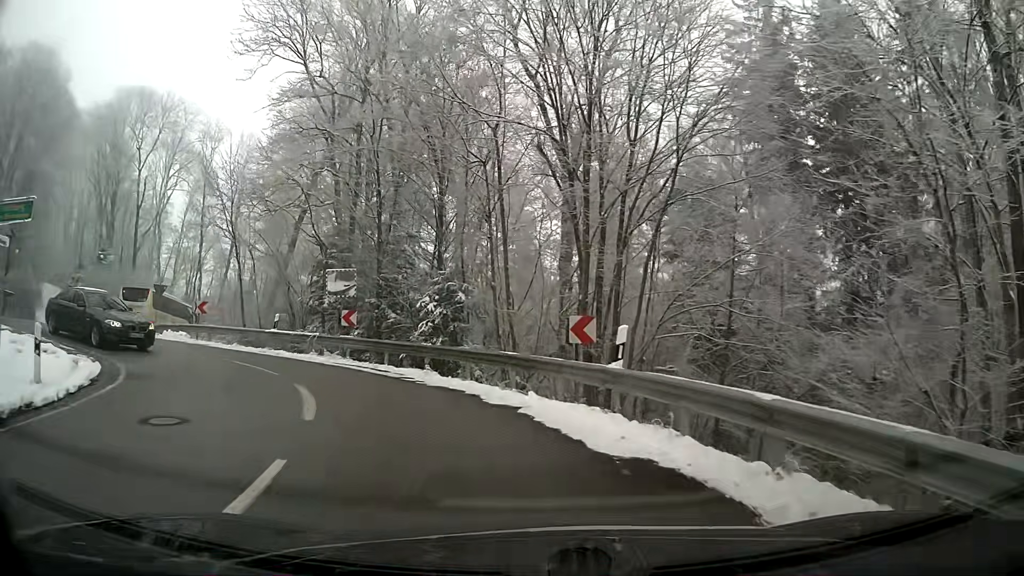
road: tertiary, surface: asphalt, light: Day
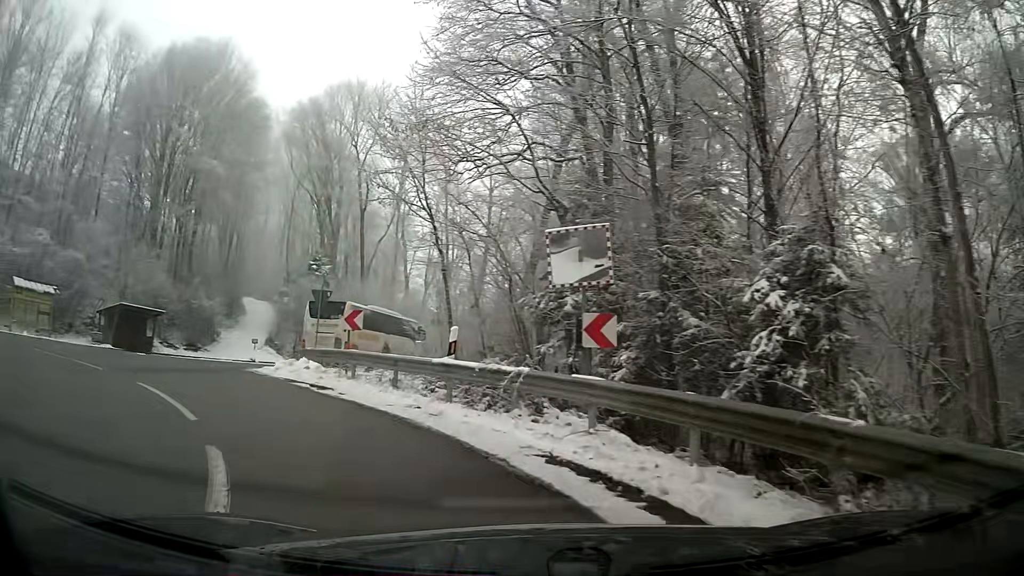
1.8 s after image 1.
(-2.3, +11.9) m; -27°
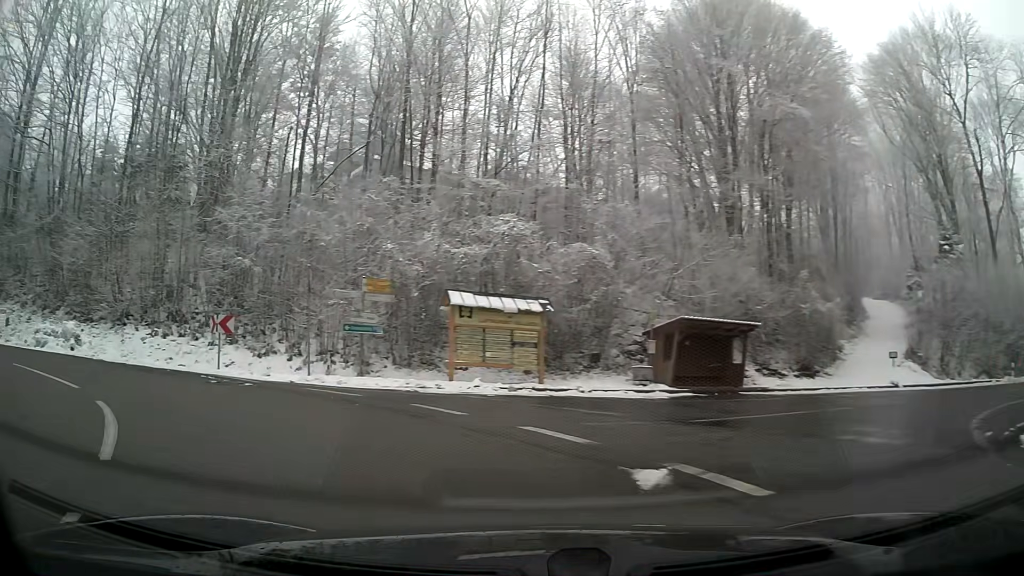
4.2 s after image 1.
(-6.4, +13.4) m; -54°
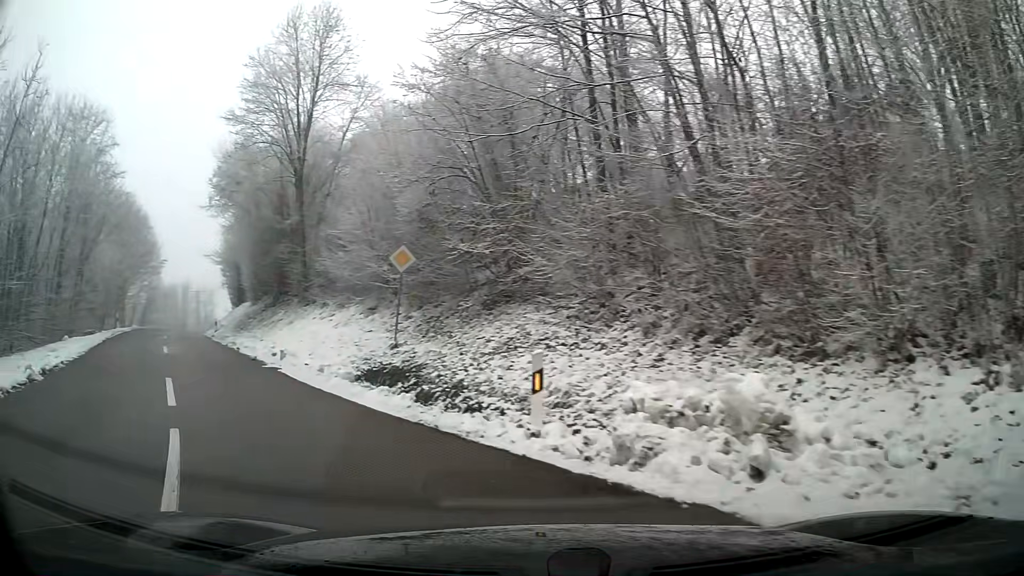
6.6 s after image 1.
(-7.8, +12.2) m; -63°
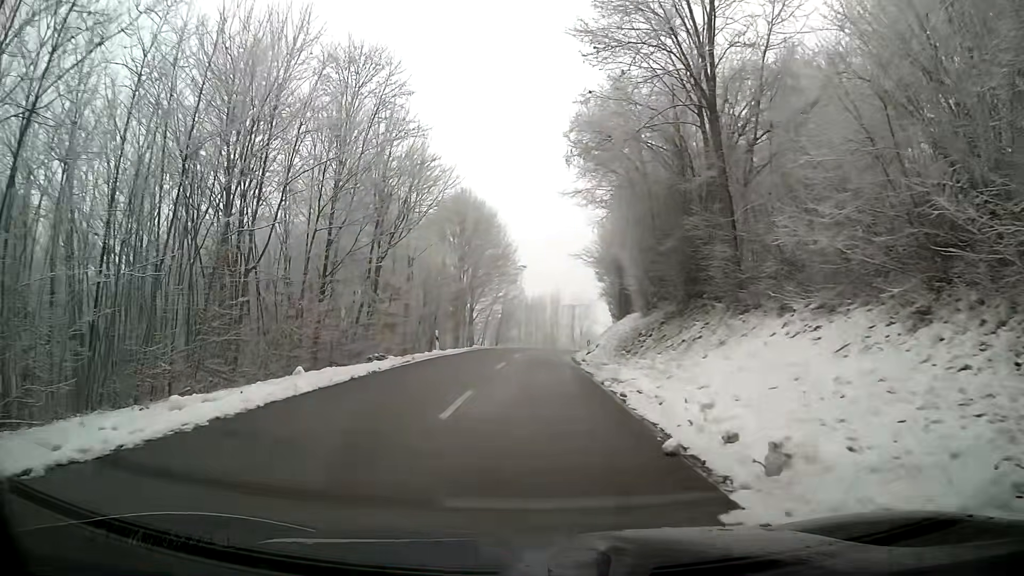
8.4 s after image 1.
(-3.9, +12.8) m; -25°
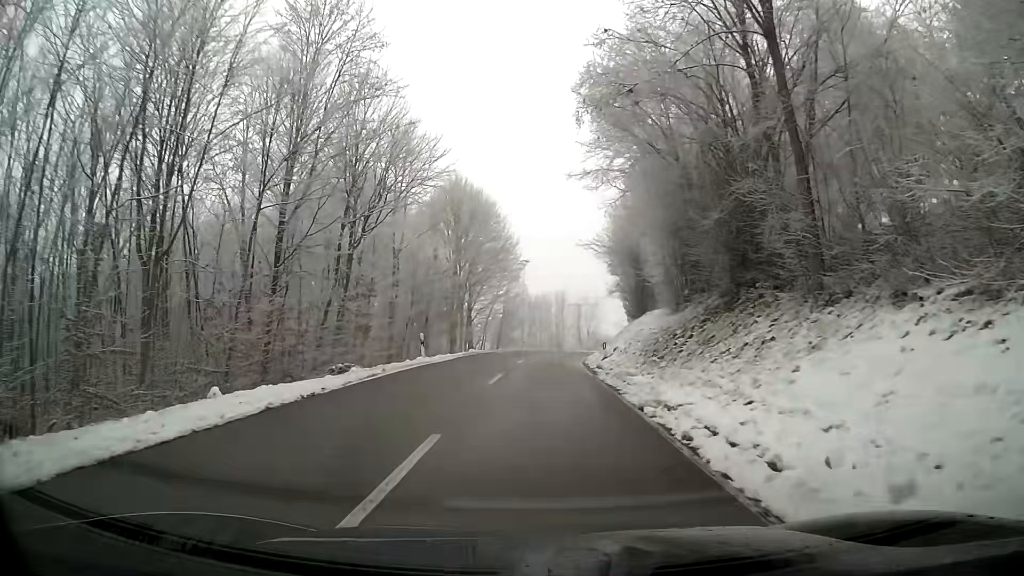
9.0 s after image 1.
(0.0, +5.5) m; 0°
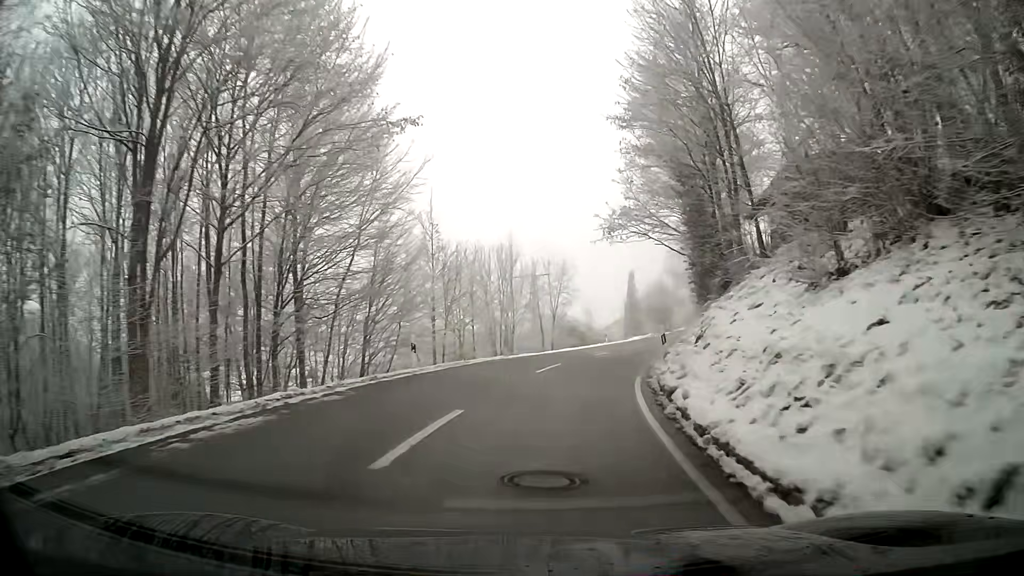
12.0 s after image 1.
(+1.0, +34.9) m; +6°
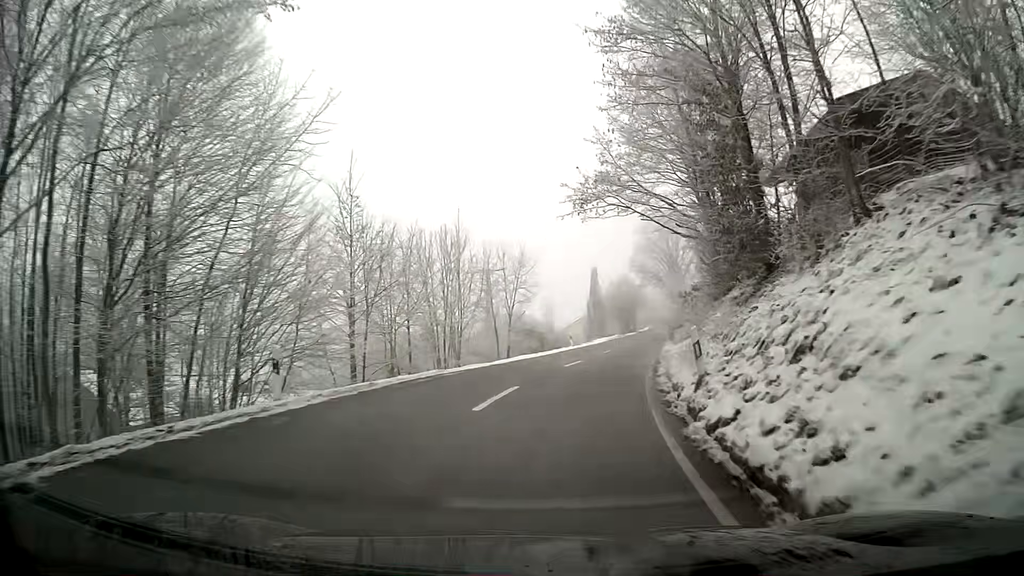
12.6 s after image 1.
(+0.2, +7.8) m; +3°
